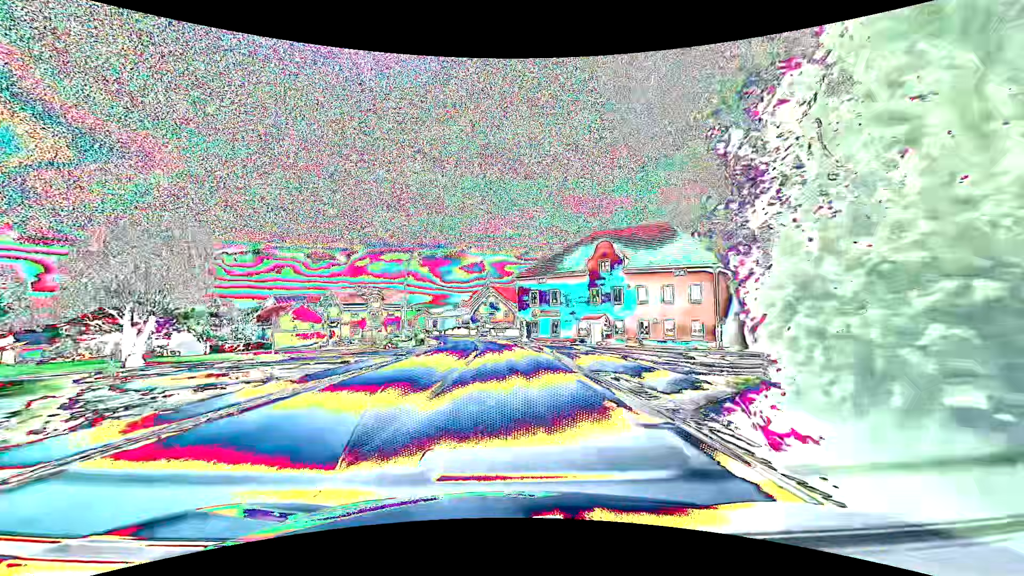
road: primary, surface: asphalt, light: Day
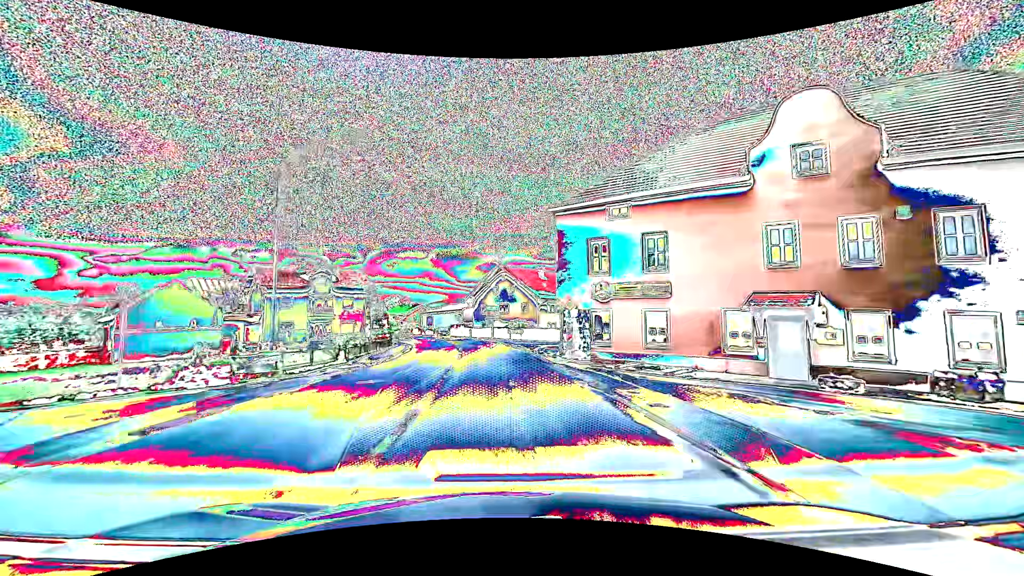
(-0.6, +31.6) m; -2°
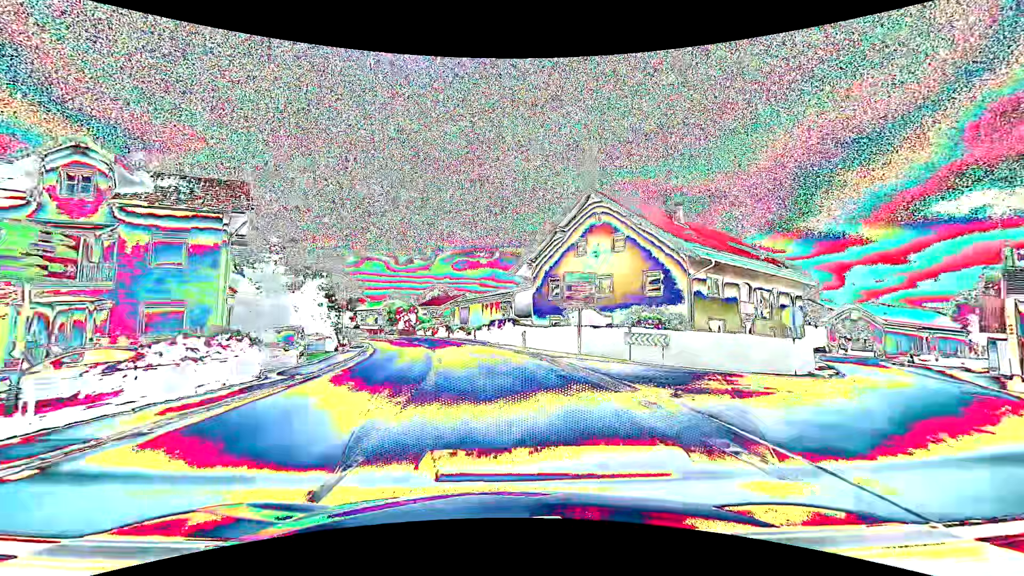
(-2.1, +39.4) m; -7°
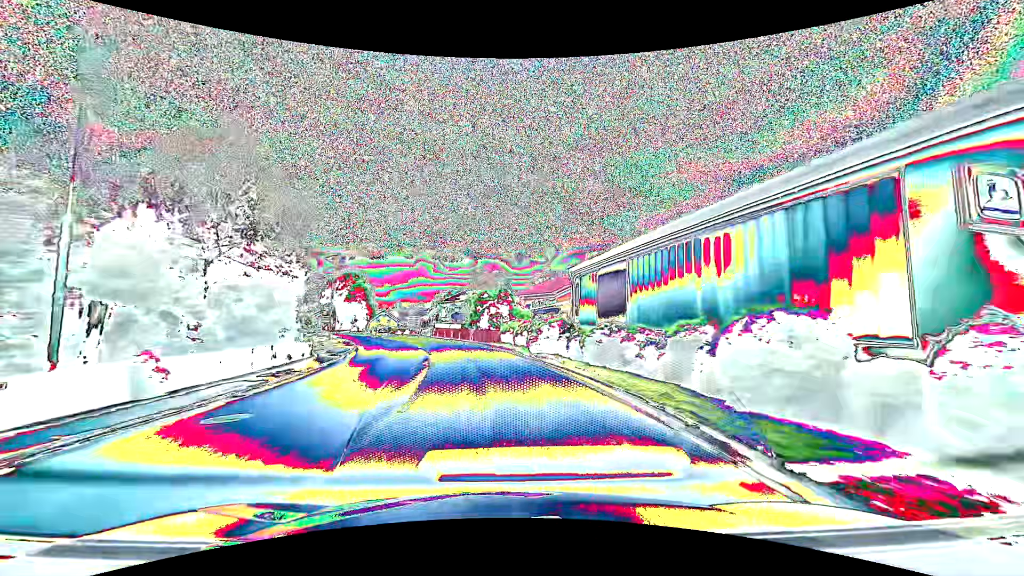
(-4.2, +39.2) m; -13°
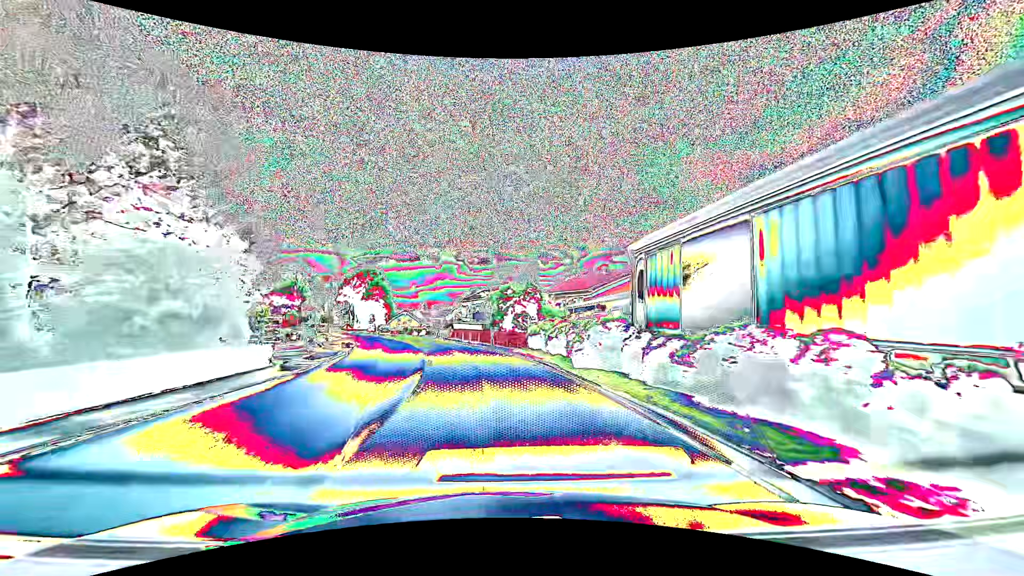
(-0.2, +7.9) m; -3°
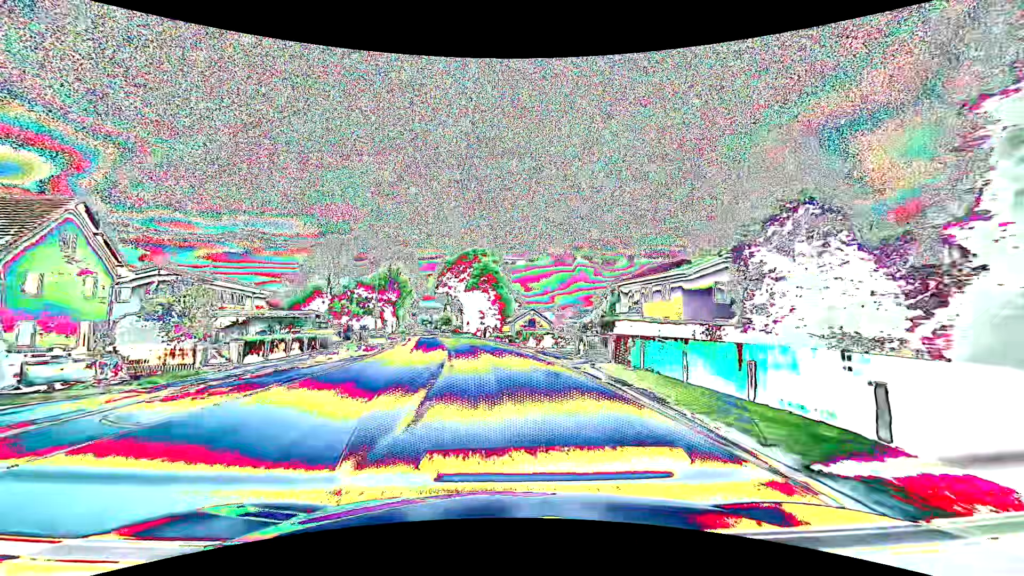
(-5.1, +39.1) m; -15°
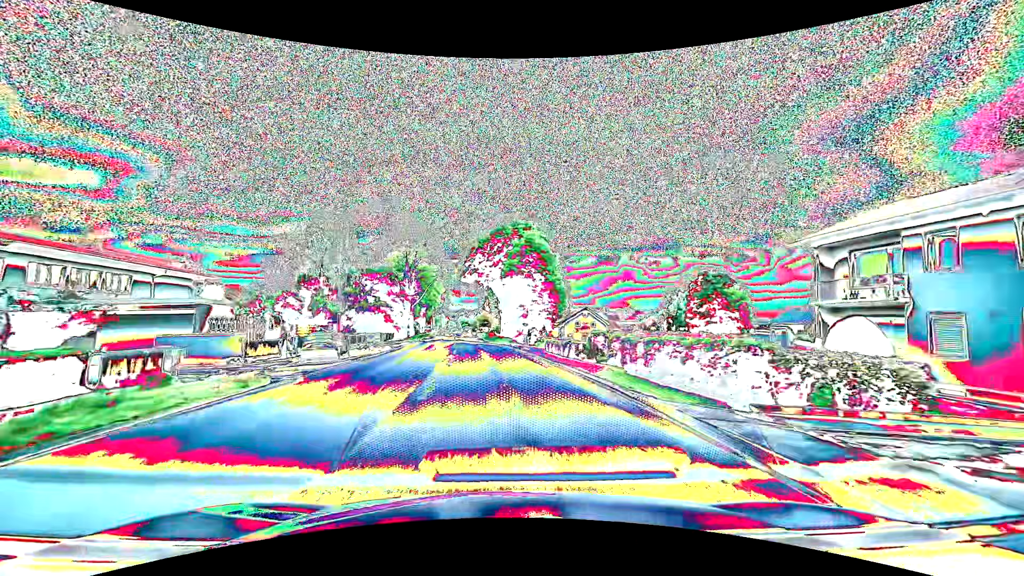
(-1.0, +23.7) m; -5°
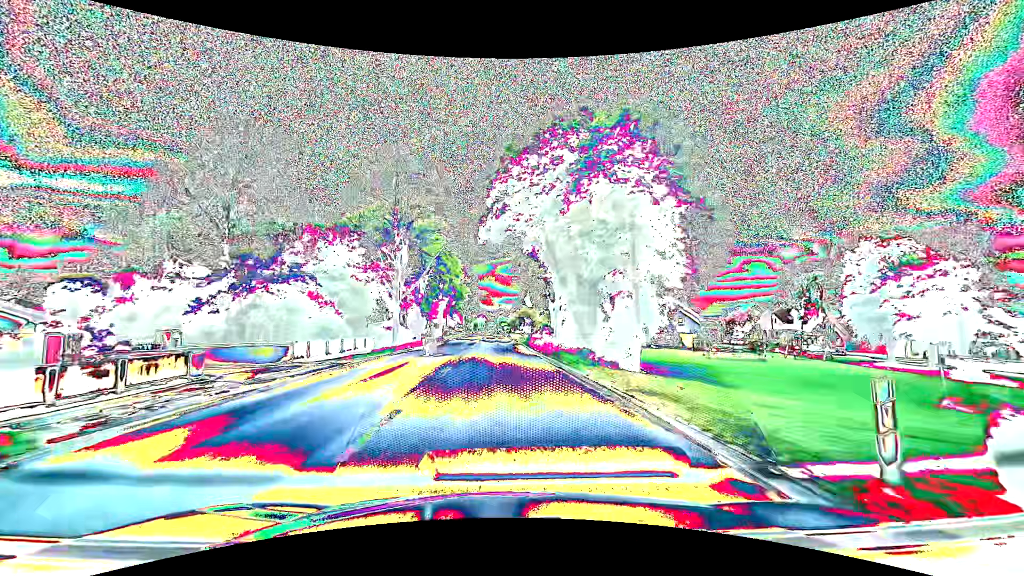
(-1.5, +31.6) m; -5°
(0, +10) (0, +20) (0, +30) (-1, +40) (-1, +50) (-1, +60) (-1, +70) (-1, +80) (-2, +90) (-2, +100) m
